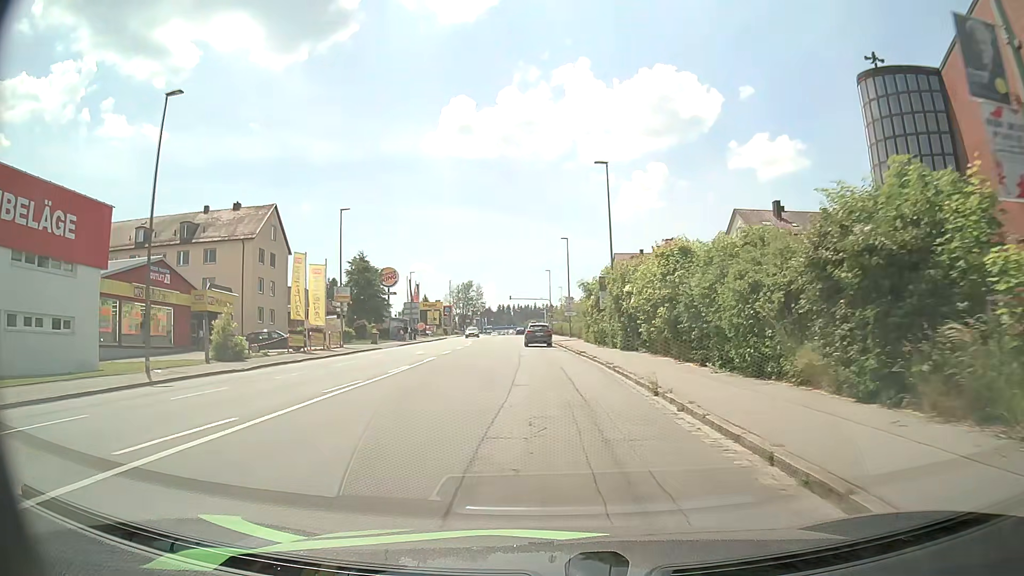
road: tertiary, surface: asphalt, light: Day
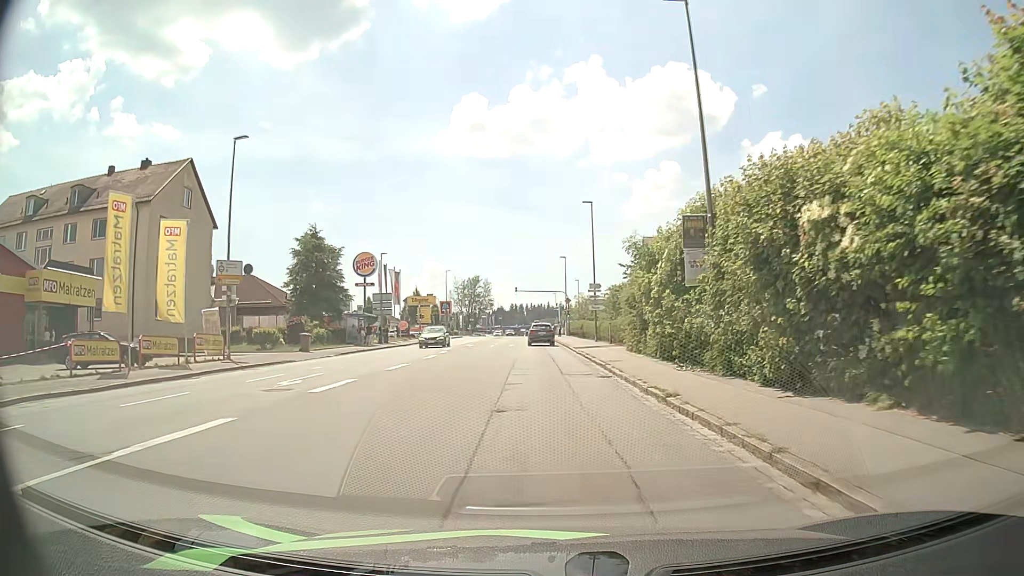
(-0.2, +20.3) m; -1°
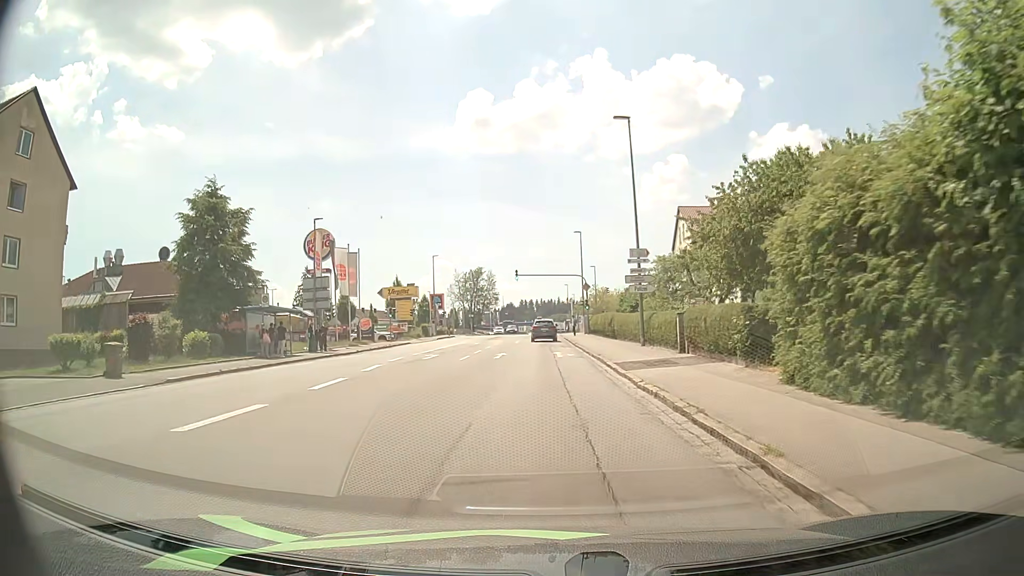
(-0.1, +20.0) m; 0°
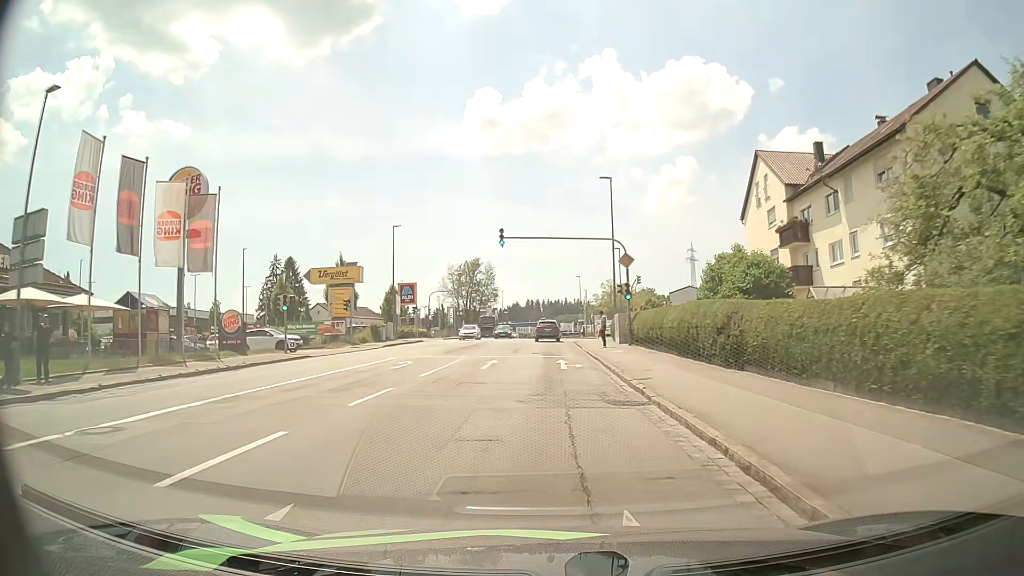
(-0.3, +26.3) m; -1°
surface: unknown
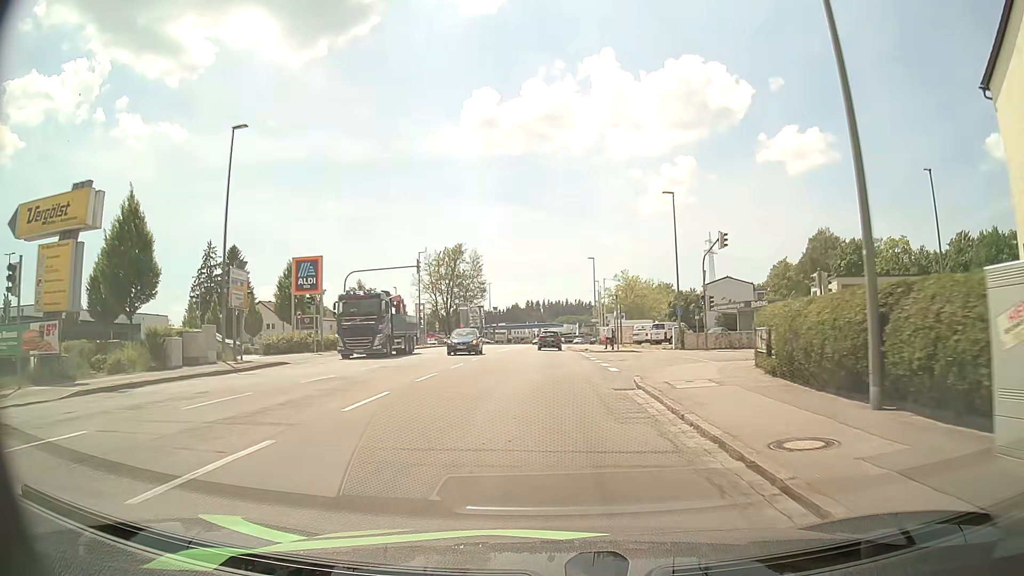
(-0.1, +33.2) m; 0°
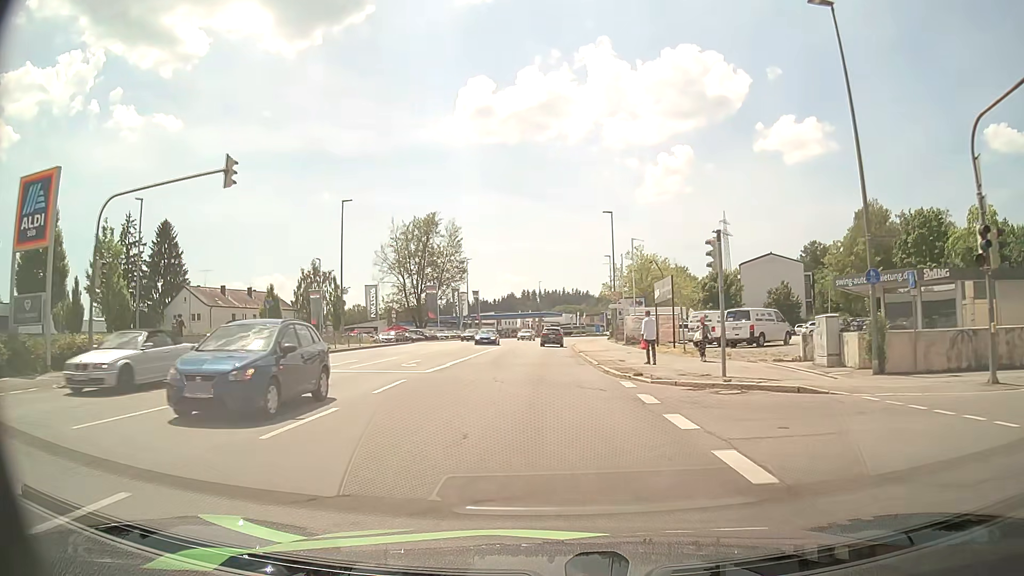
(+0.2, +26.9) m; +1°
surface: asphalt
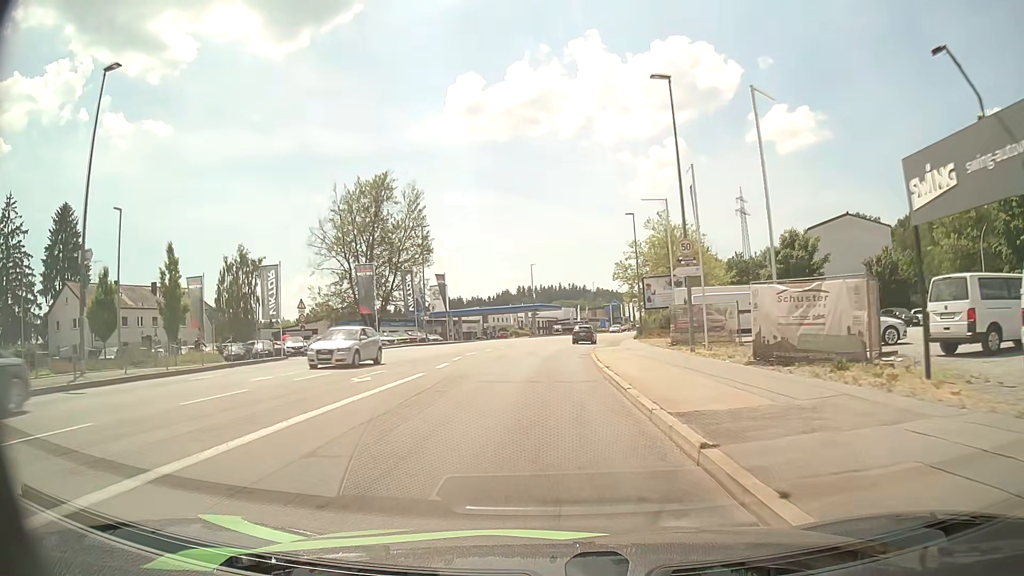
(0.0, +28.3) m; 0°
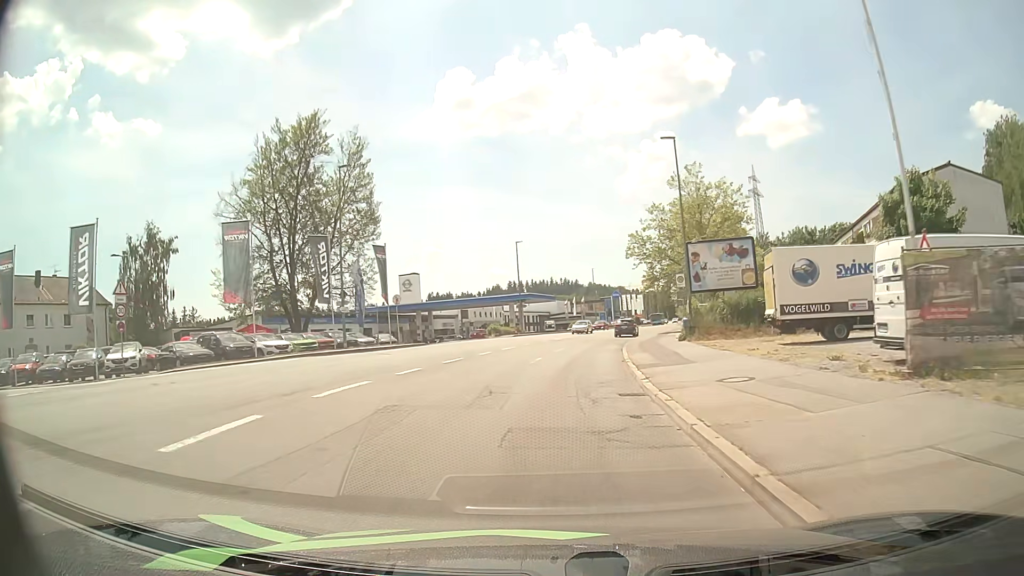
(0.0, +22.0) m; +1°
(0, +10) (0, +20) (+1, +30) (+2, +40) (+4, +50) (+6, +60) (+8, +69) (+11, +79) (+13, +89) (+16, +98) m
